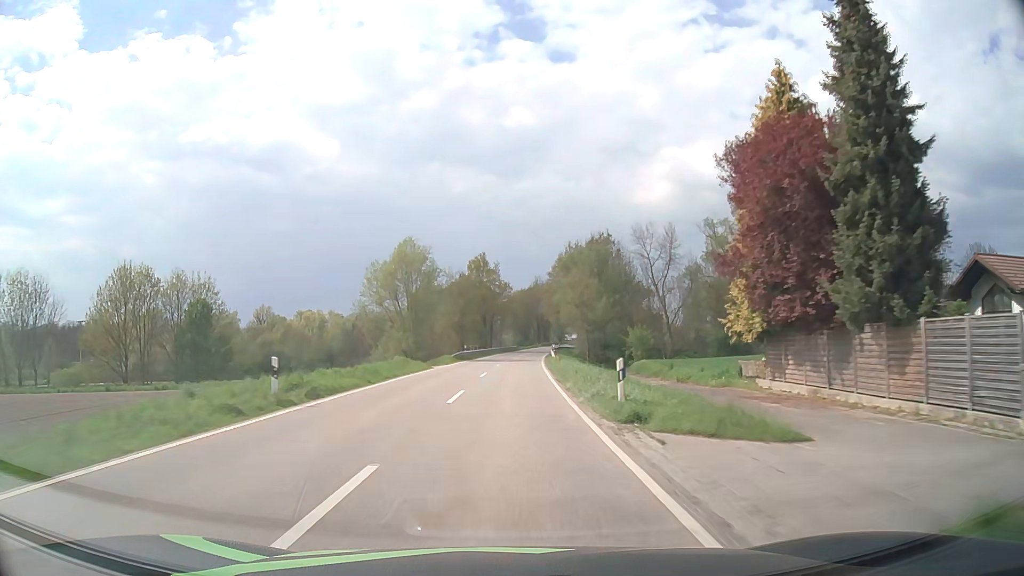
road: tertiary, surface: asphalt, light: Day
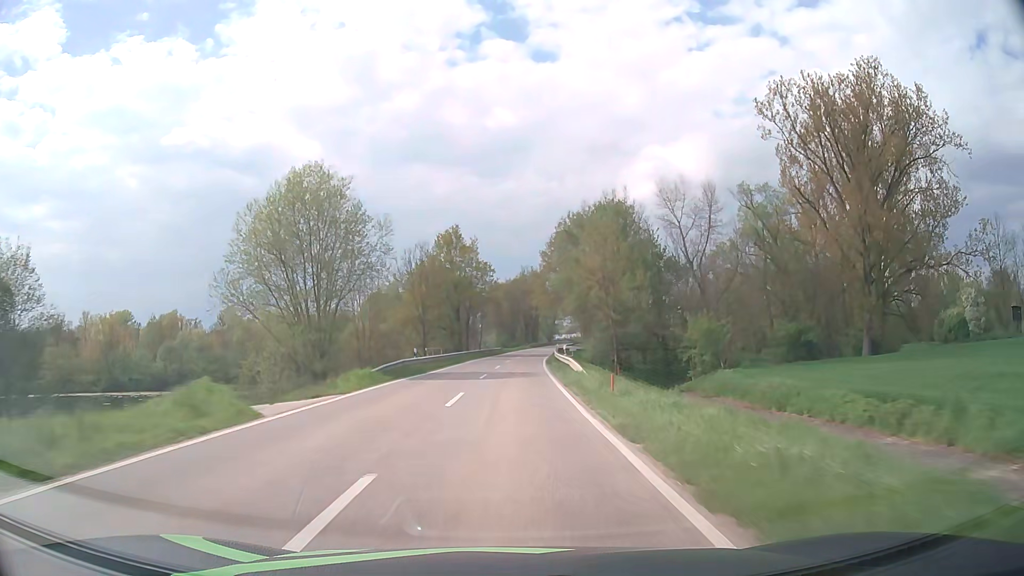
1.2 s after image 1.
(+0.3, +25.0) m; +1°
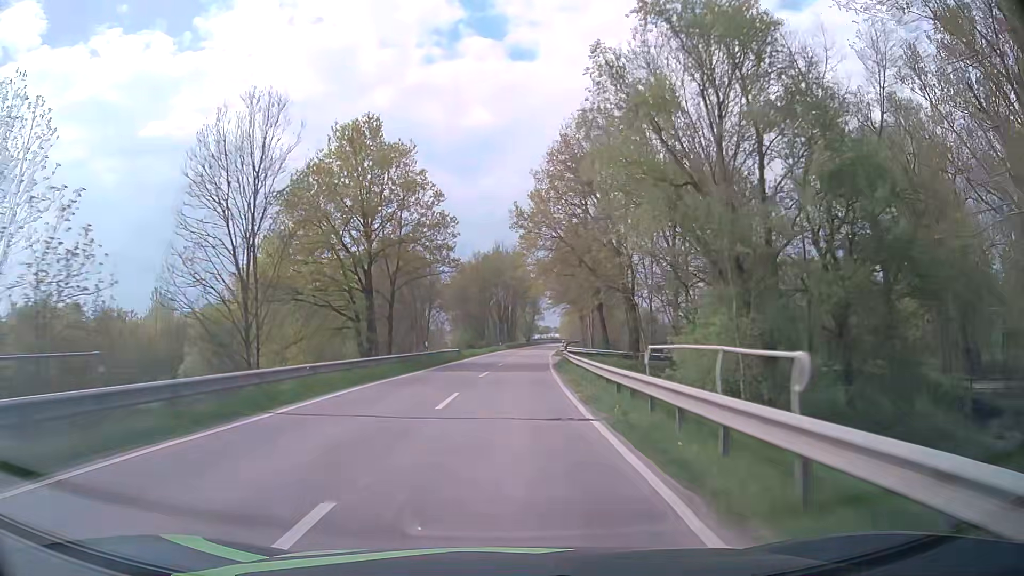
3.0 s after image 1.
(+0.9, +37.4) m; +3°
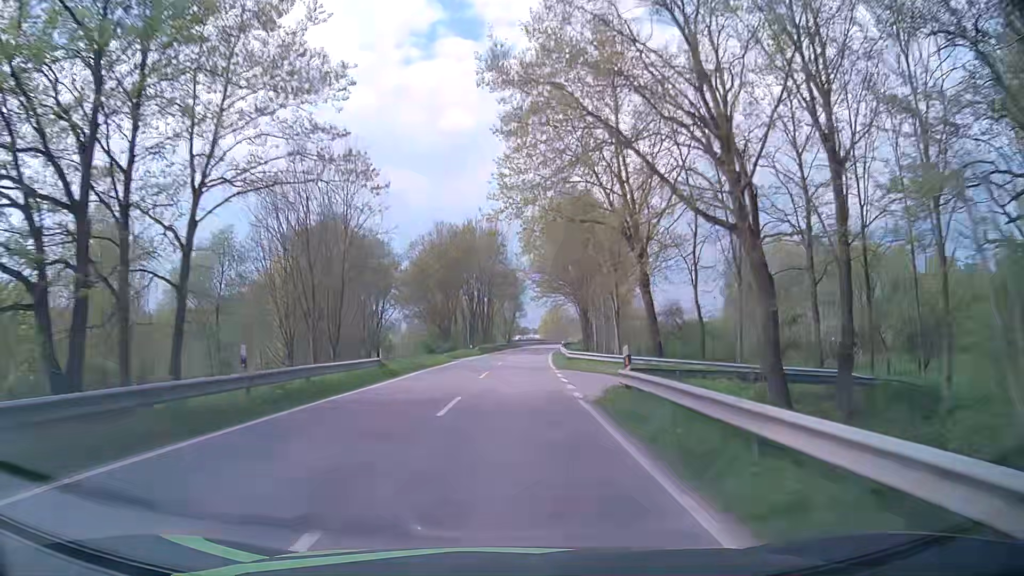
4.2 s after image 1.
(+0.3, +24.9) m; +1°
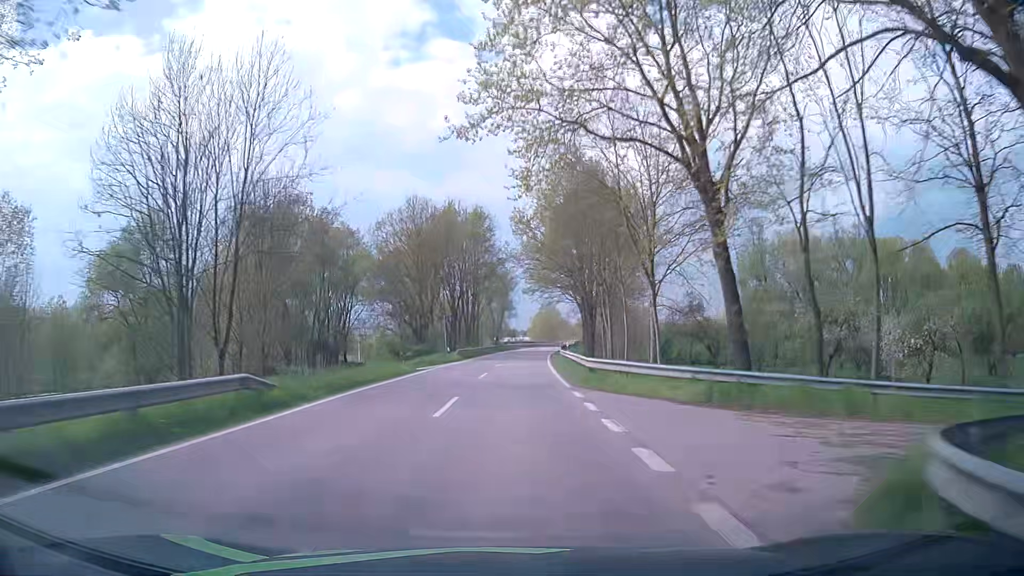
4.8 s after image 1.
(+0.3, +12.4) m; +2°
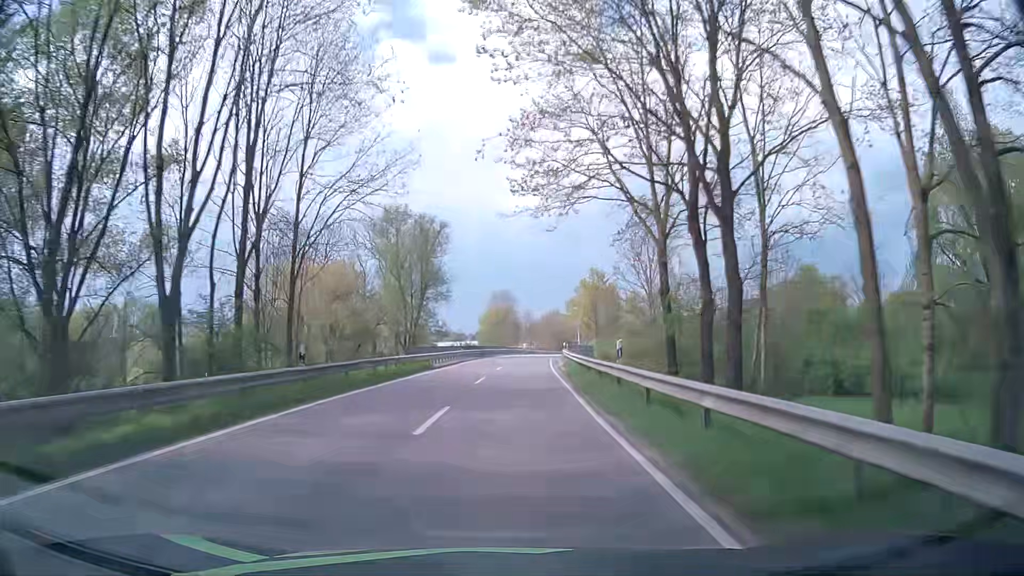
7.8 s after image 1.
(+2.2, +62.2) m; +4°
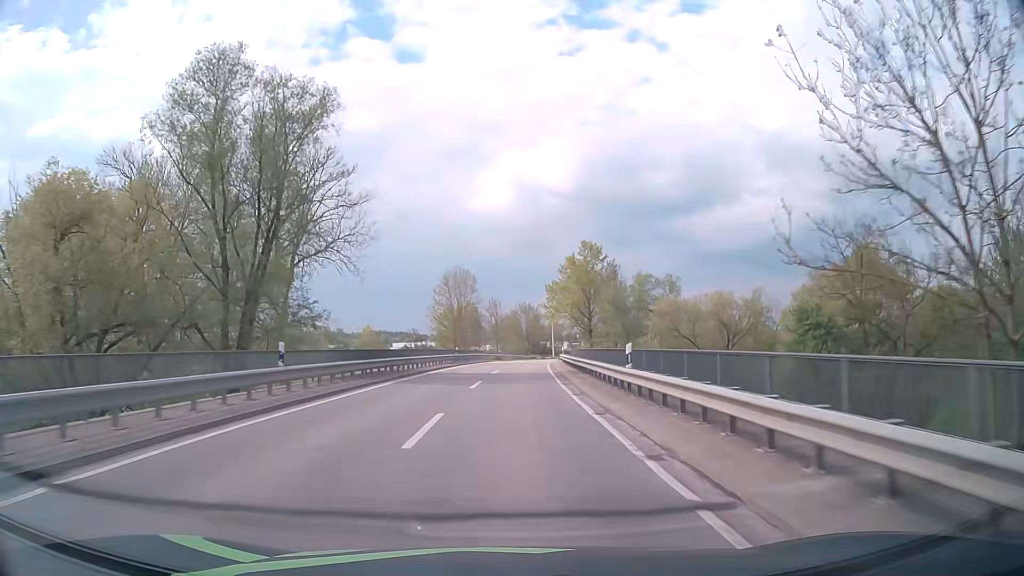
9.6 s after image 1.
(+0.9, +37.4) m; +3°
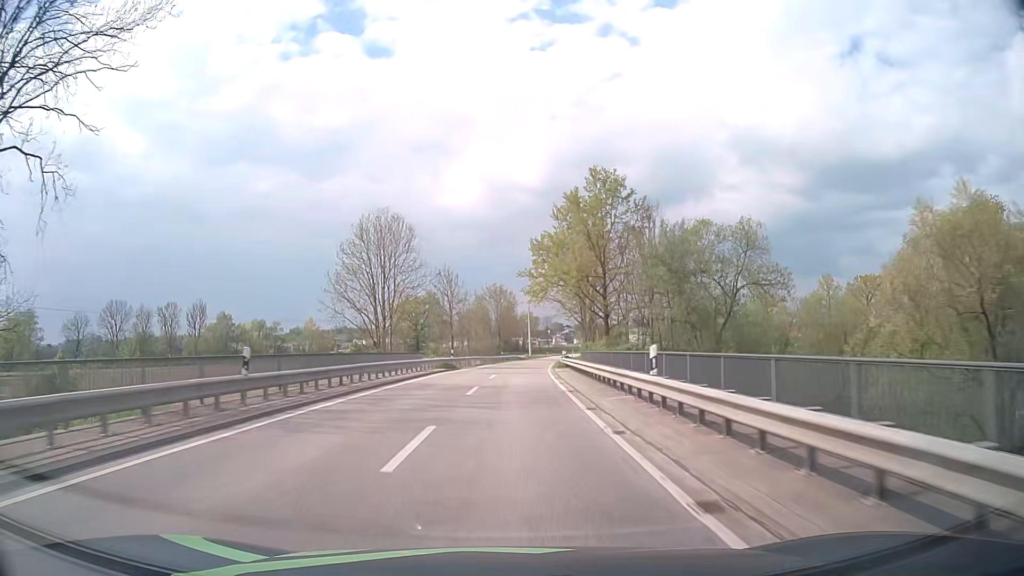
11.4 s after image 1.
(+0.9, +37.4) m; +3°
